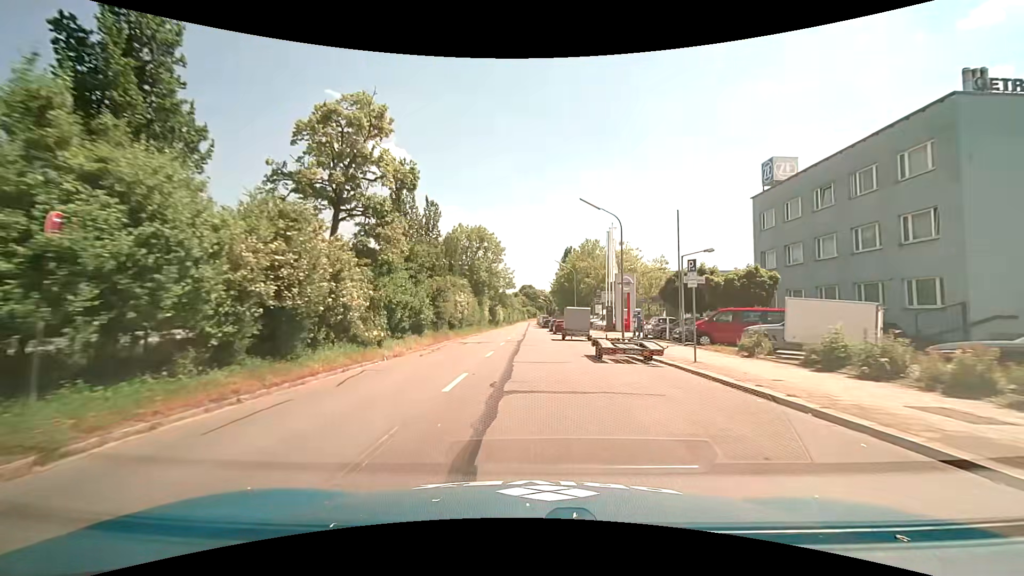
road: tertiary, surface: asphalt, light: Day
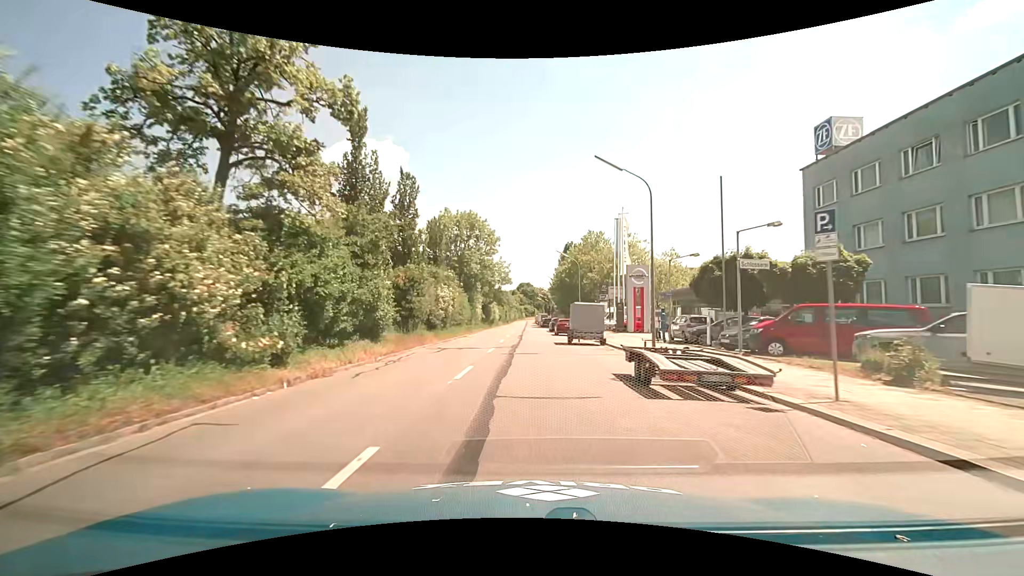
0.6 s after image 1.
(0.0, +7.3) m; 0°
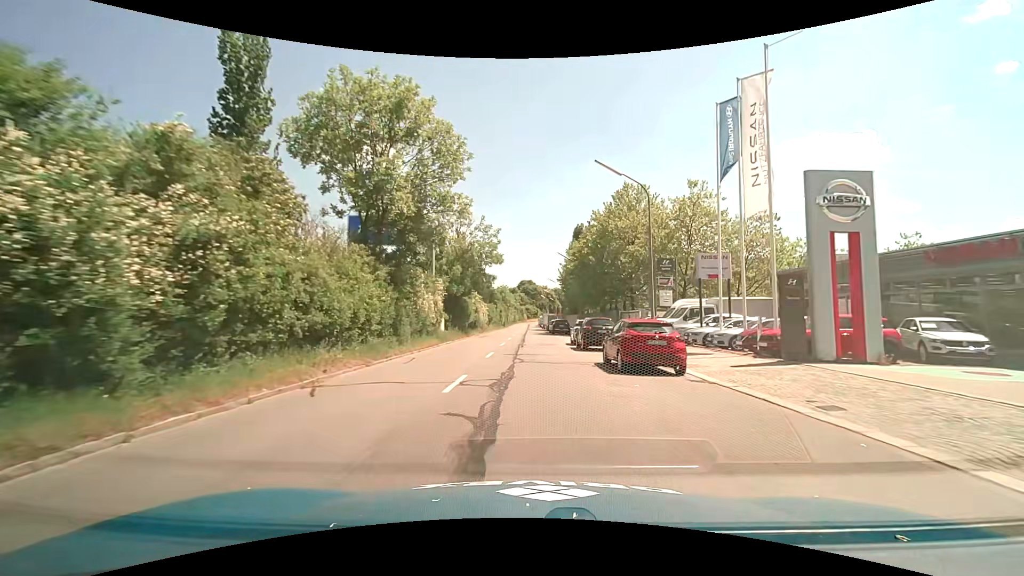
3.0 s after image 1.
(0.0, +29.1) m; 0°
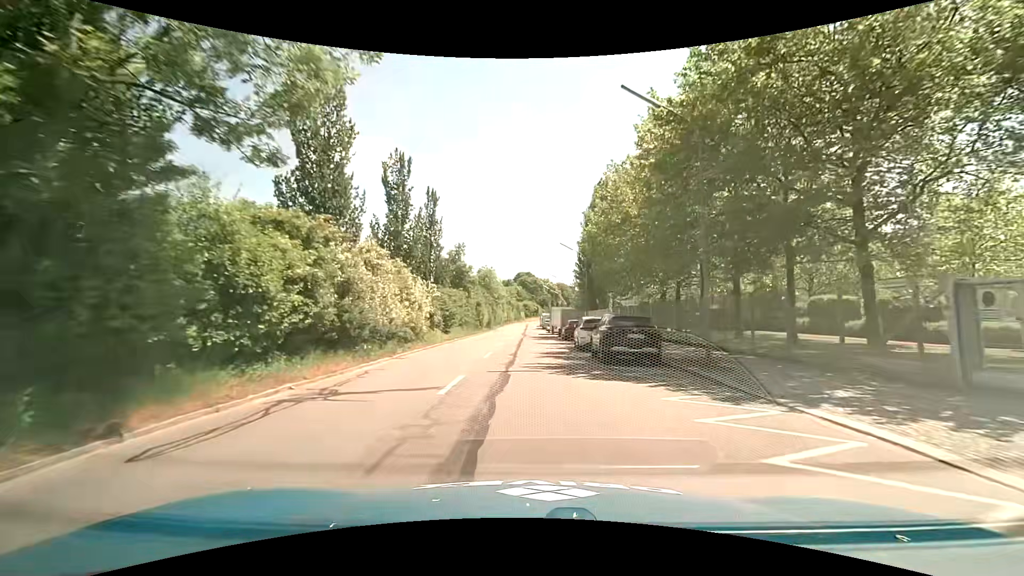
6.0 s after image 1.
(0.0, +36.5) m; 0°
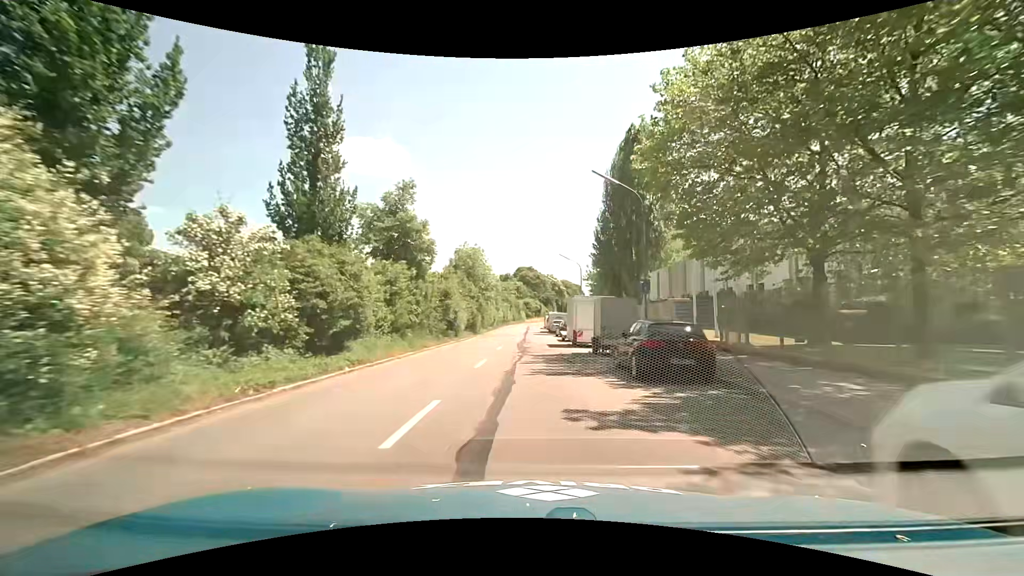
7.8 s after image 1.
(-0.1, +22.0) m; -1°
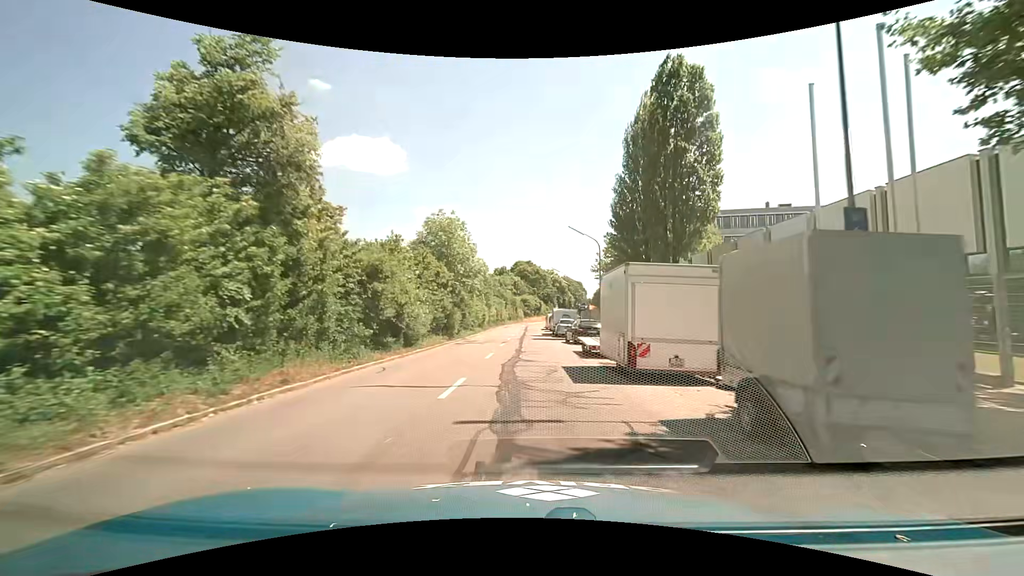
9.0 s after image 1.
(+0.2, +14.7) m; +1°
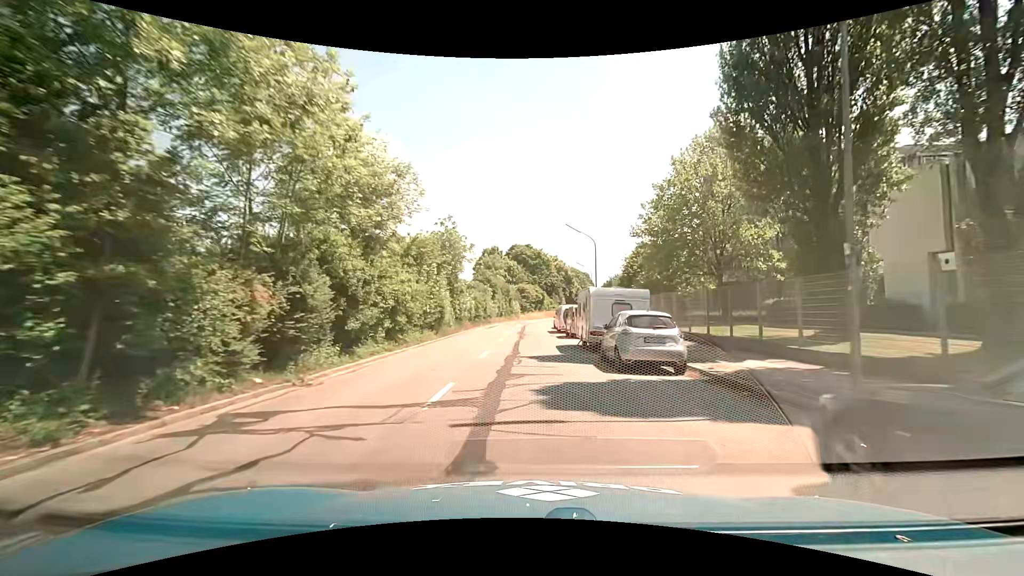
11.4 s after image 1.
(+0.2, +28.6) m; 0°
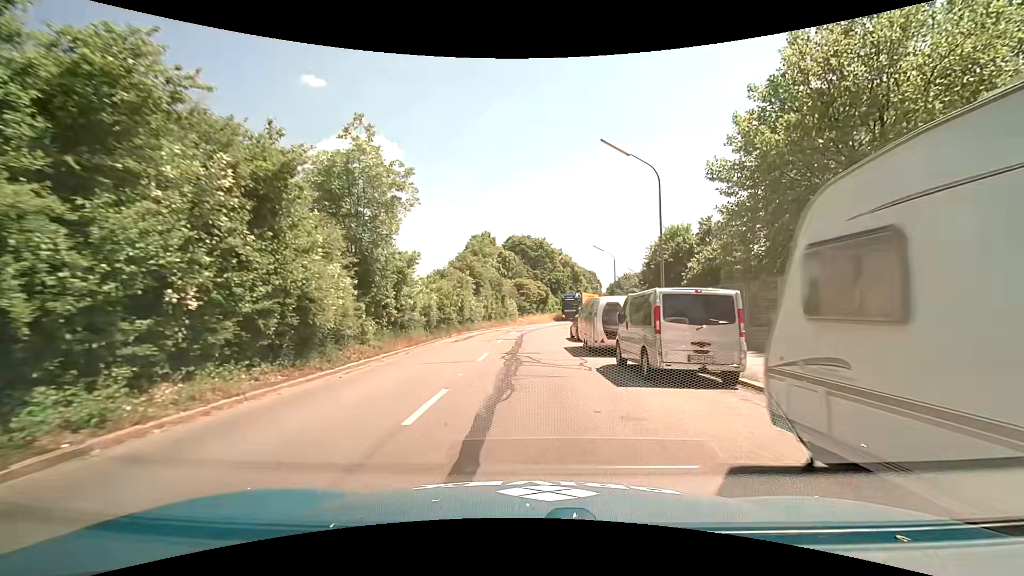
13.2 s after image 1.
(-0.1, +19.0) m; 0°
(0, +10) (0, +20) (0, +30) (+1, +40) (+3, +50) (+5, +59) (+8, +69) (+11, +79) (+14, +88) (+17, +98) m
